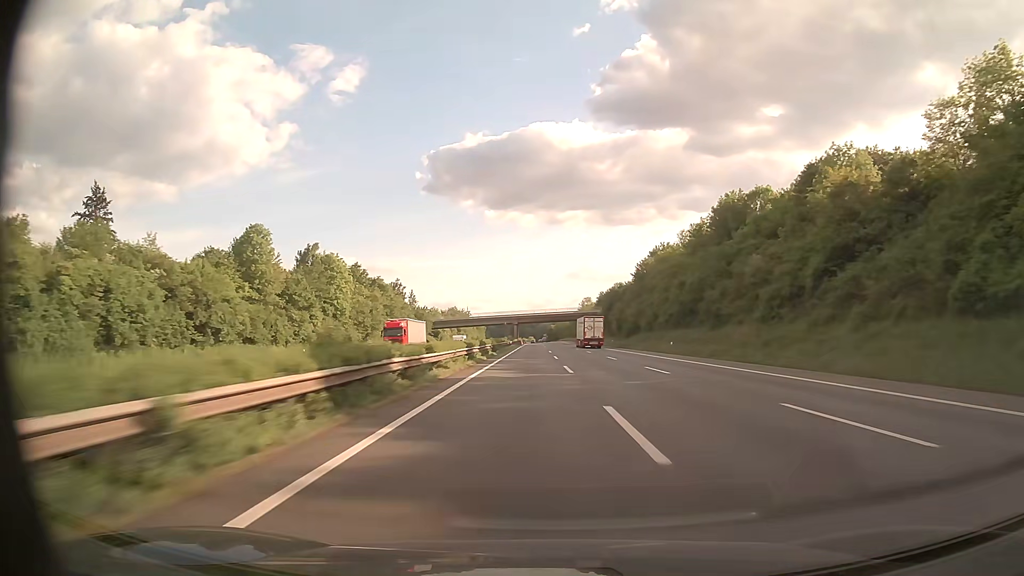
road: motorway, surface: asphalt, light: Day
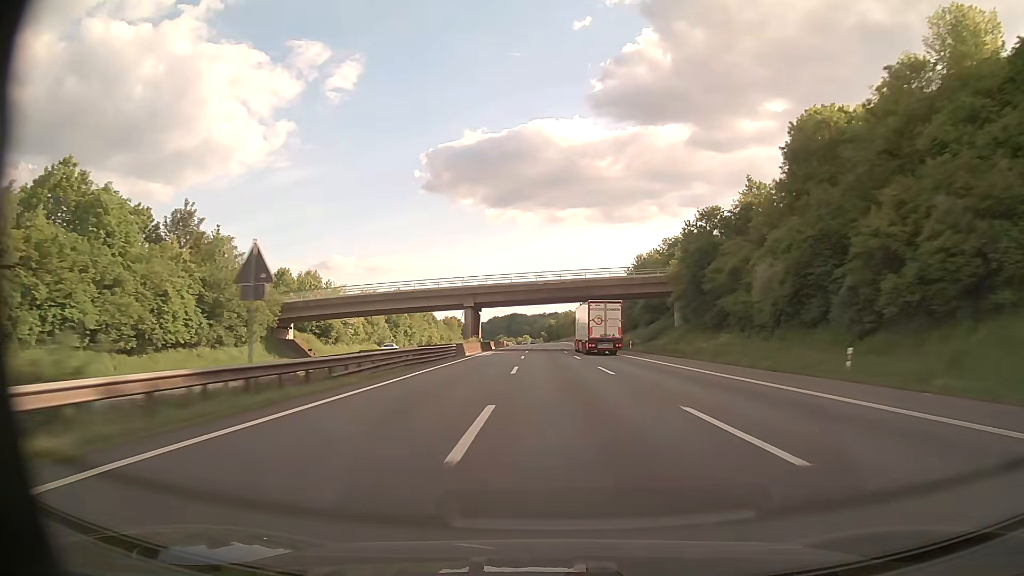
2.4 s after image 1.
(+0.8, +90.2) m; 0°
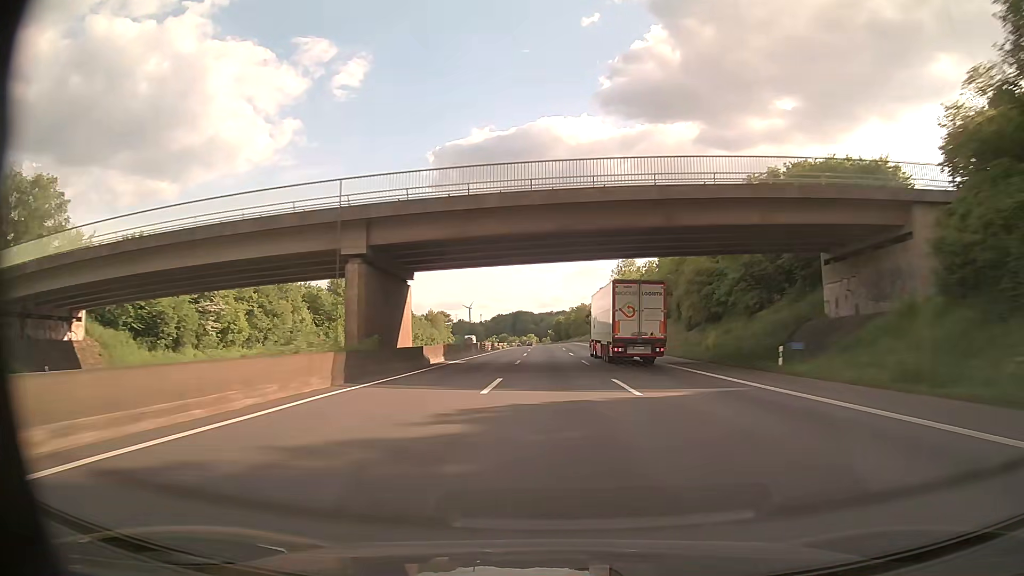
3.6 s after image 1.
(-0.3, +45.4) m; -1°
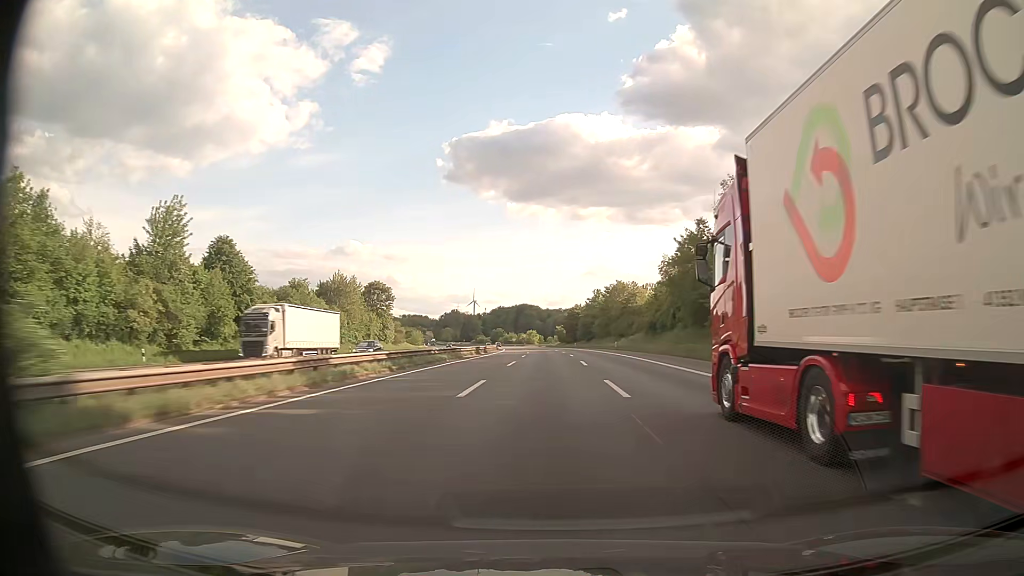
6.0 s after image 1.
(-0.4, +90.8) m; -1°
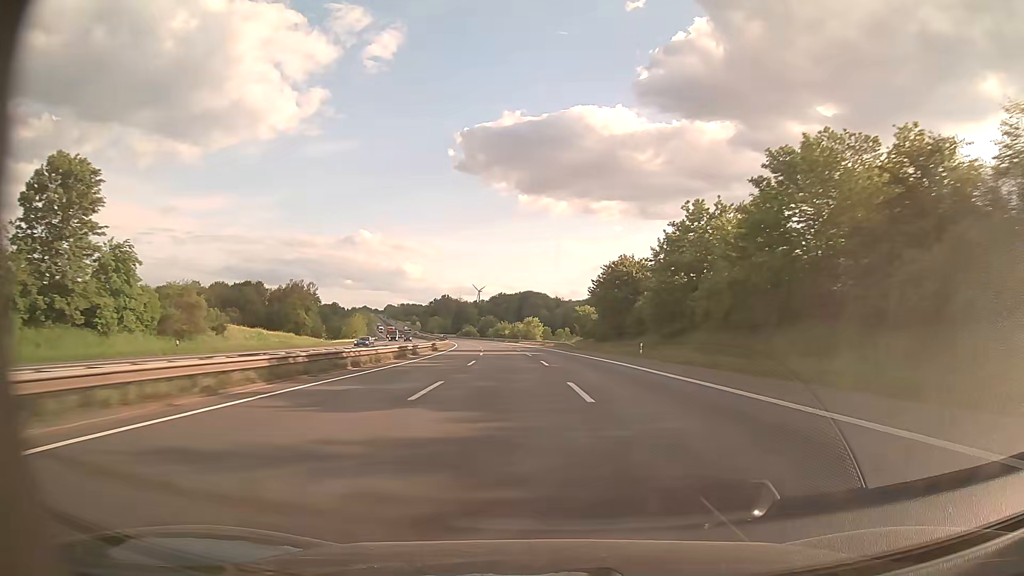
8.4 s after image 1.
(-0.1, +90.9) m; 0°
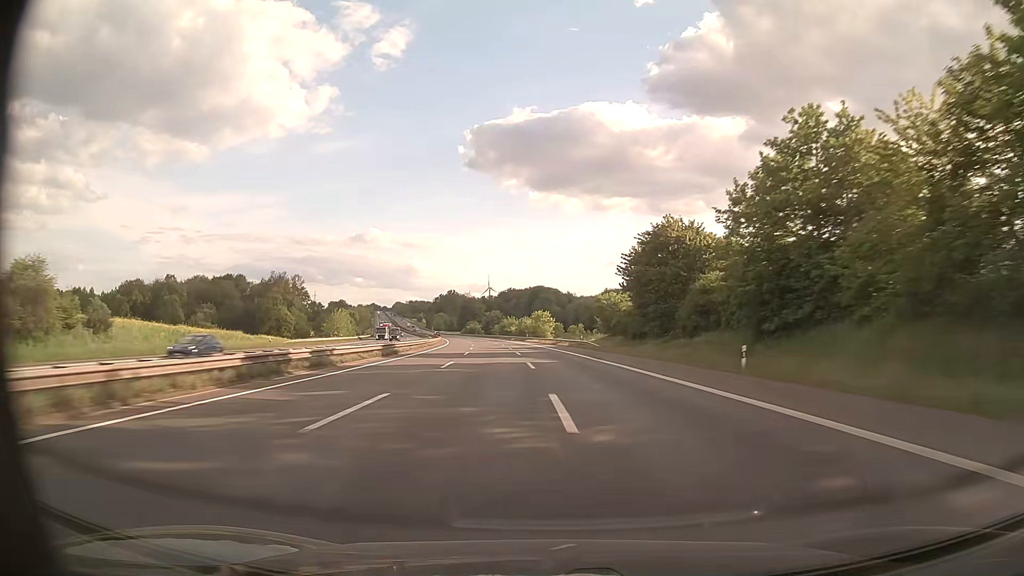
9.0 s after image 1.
(-0.2, +22.8) m; -1°
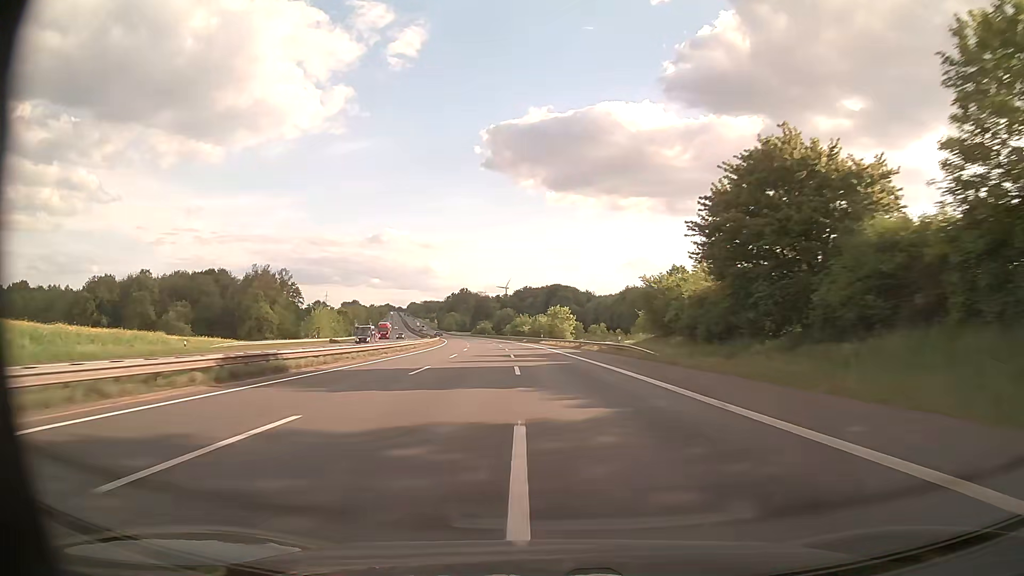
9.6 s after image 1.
(-0.3, +22.8) m; -1°
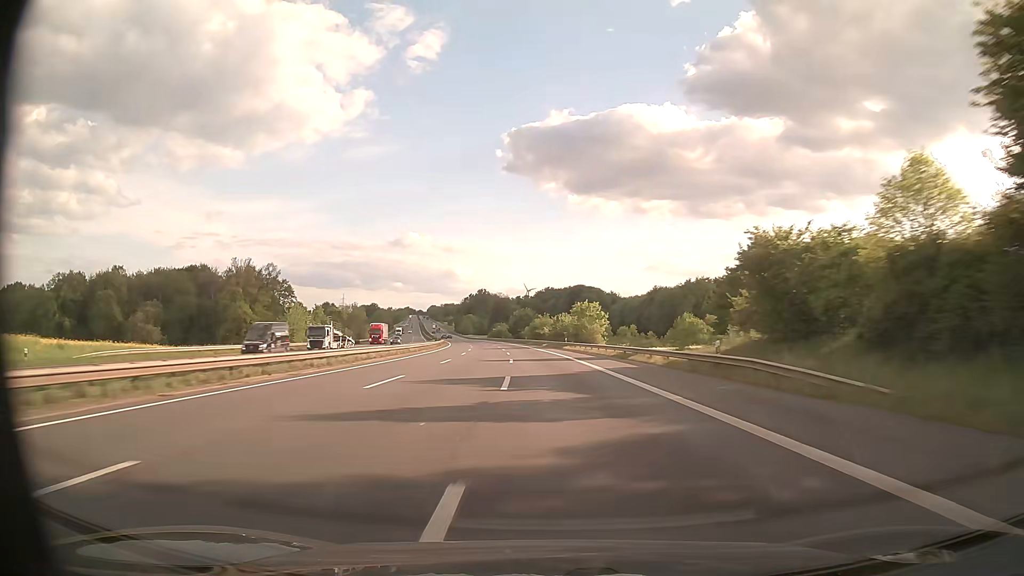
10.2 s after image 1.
(-0.4, +22.8) m; -2°
(0, +10) (0, +20) (-1, +30) (-1, +40) (-2, +50) (-2, +60) (-3, +70) (-4, +80) (-5, +90) (-6, +100) m
